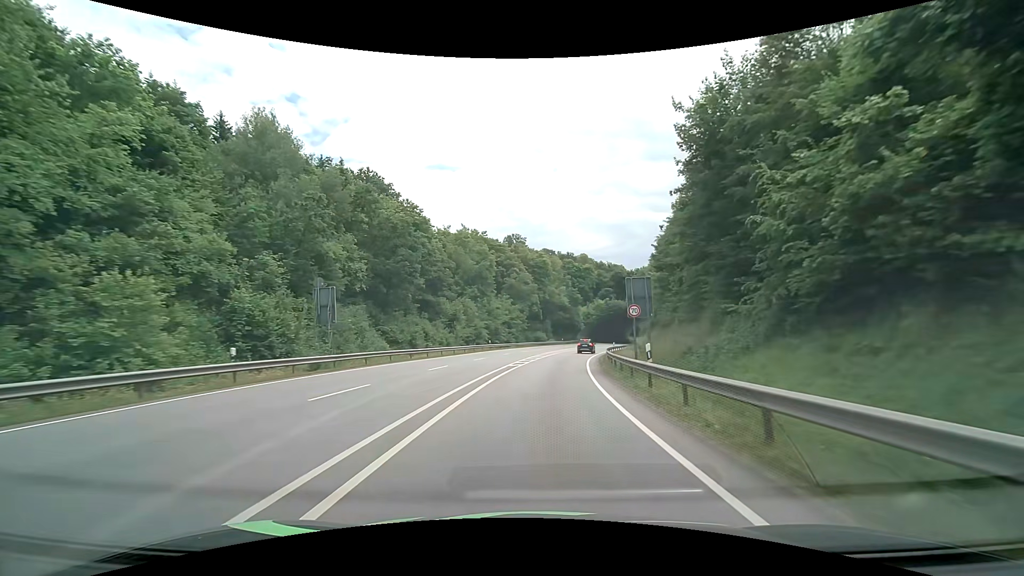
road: primary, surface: asphalt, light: Day
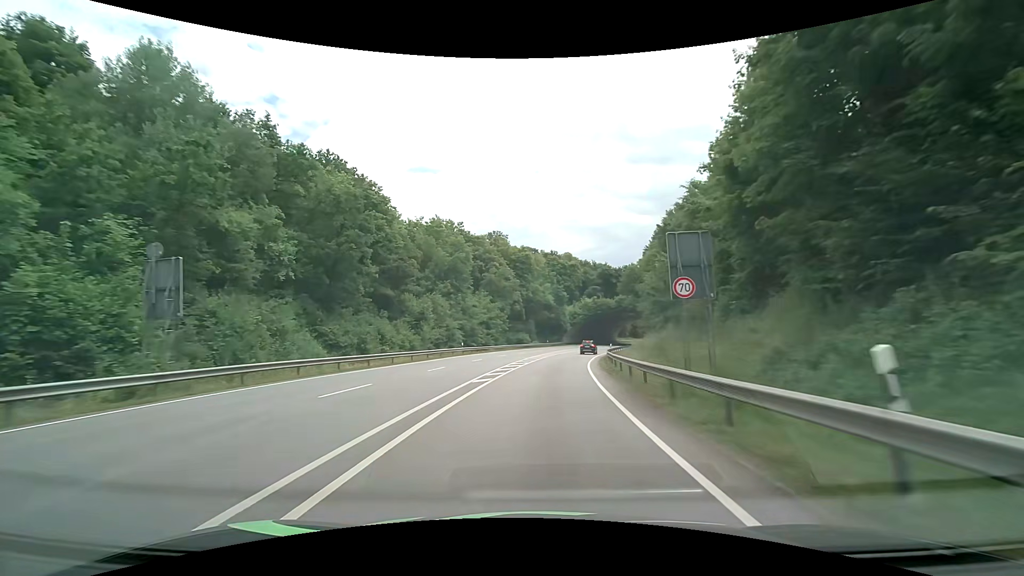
(+0.2, +10.7) m; +2°
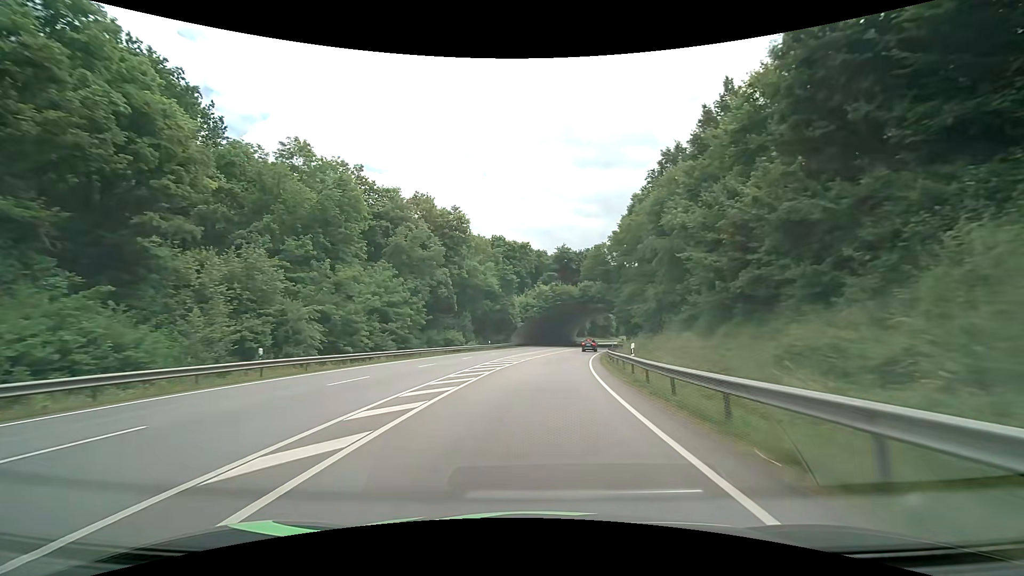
(+1.7, +31.8) m; +6°
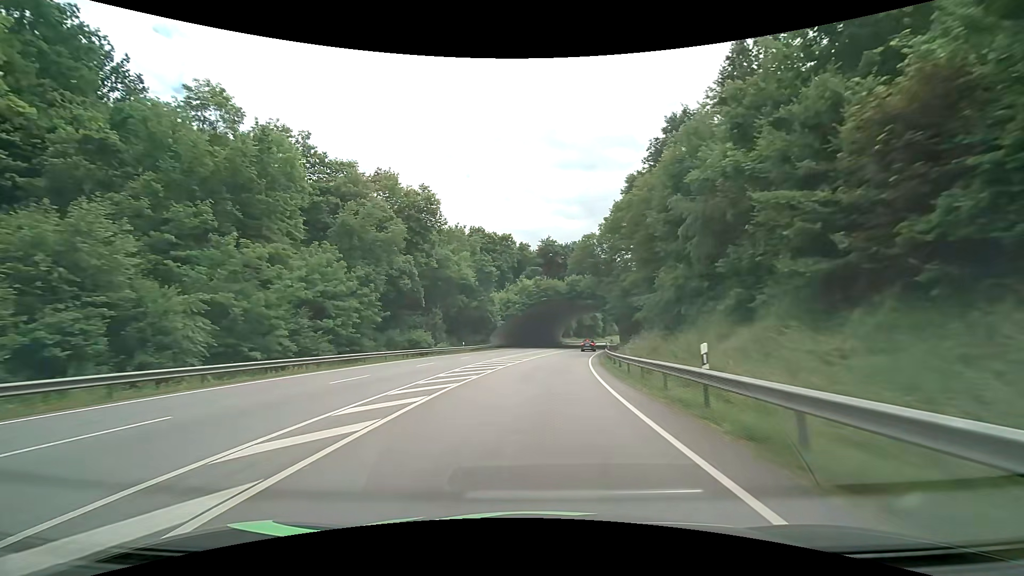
(+0.2, +10.6) m; +2°
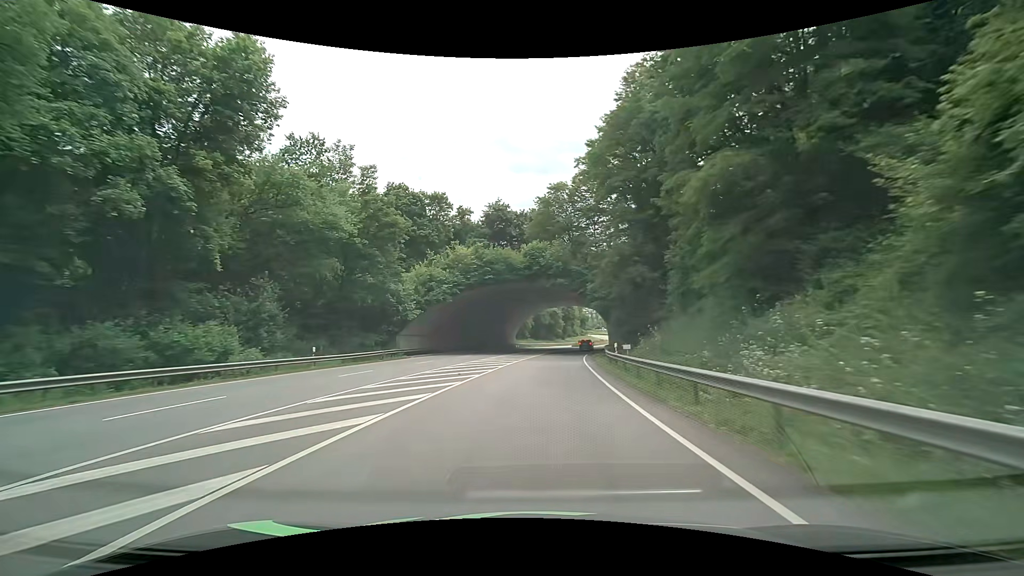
(+1.5, +31.5) m; +5°
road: primary_link
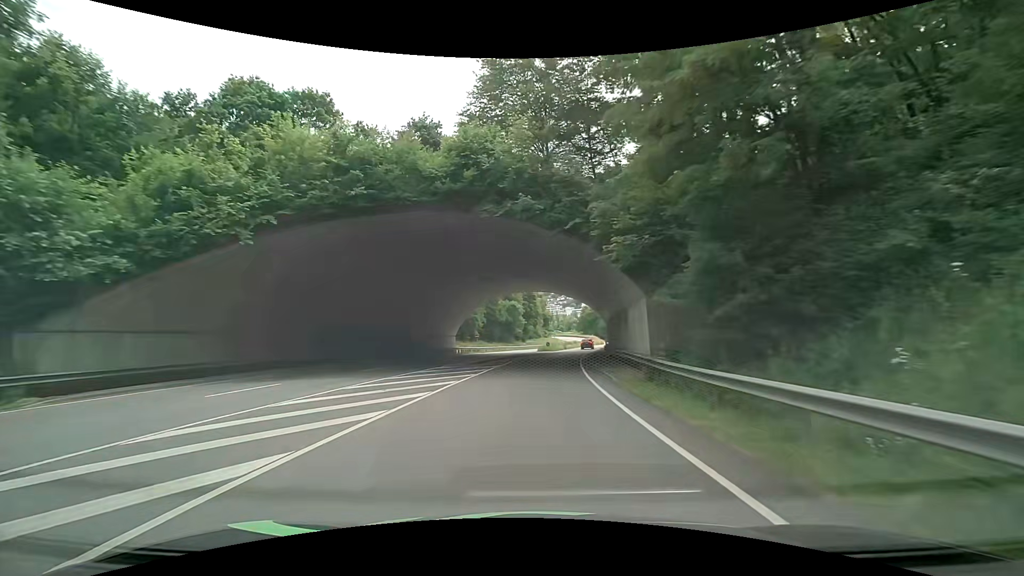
(+1.5, +31.3) m; +5°
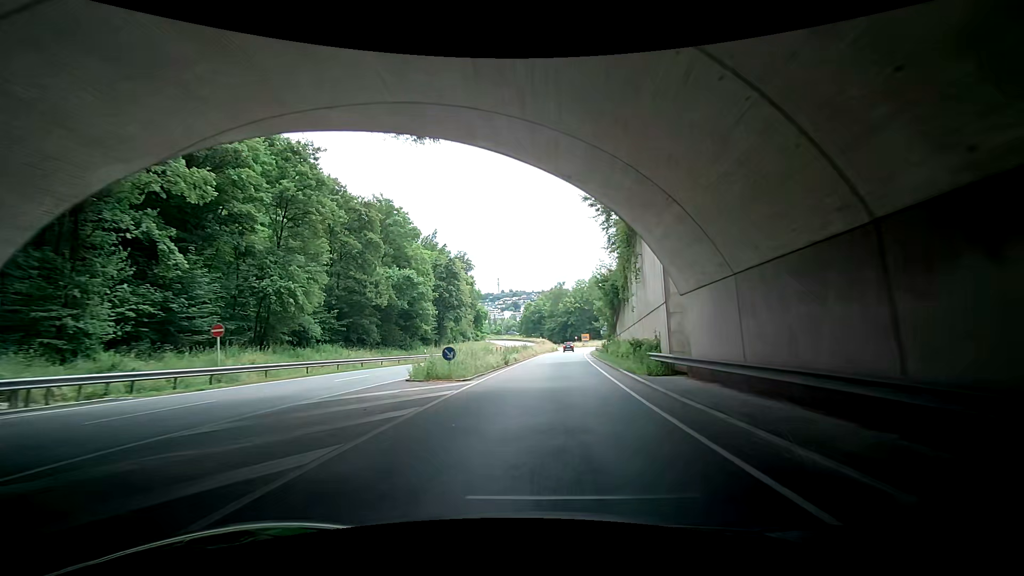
(+2.9, +51.5) m; +9°
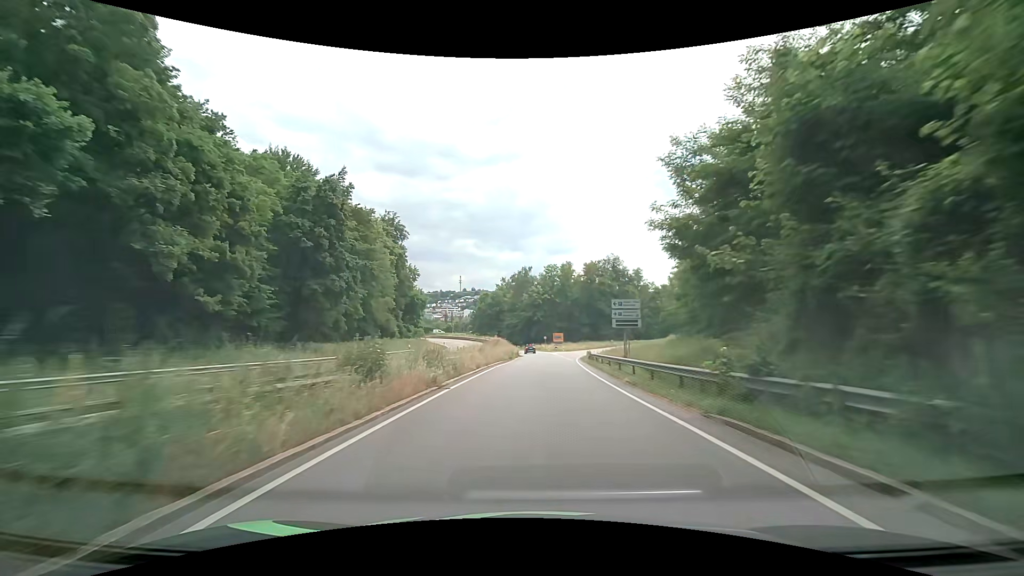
(+0.9, +40.6) m; +3°
(0, +10) (0, +20) (0, +30) (0, +40) (+1, +50) (+1, +60) (+1, +70) (+1, +80) (+1, +90) (0, +100) m
